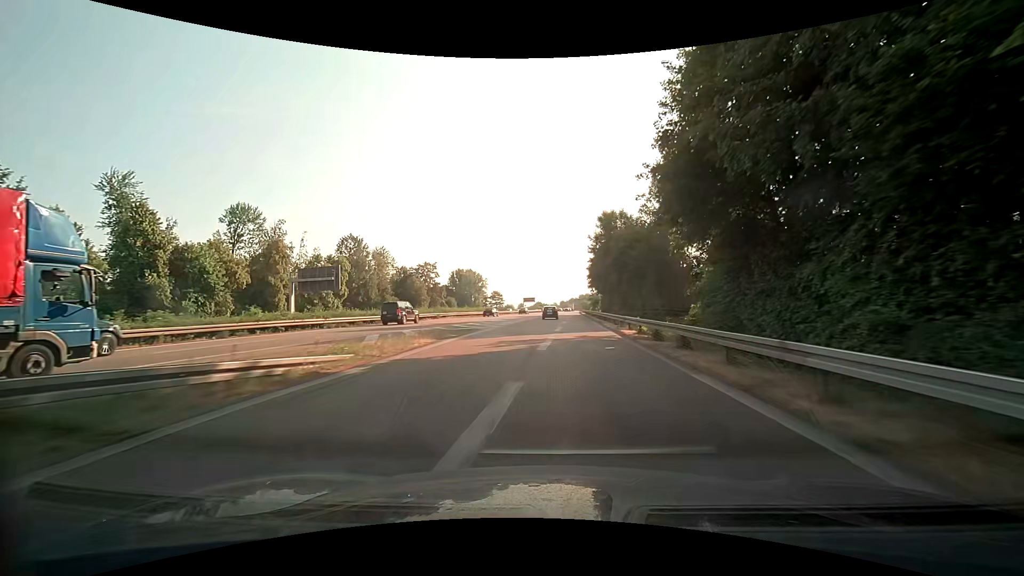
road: motorway_link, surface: asphalt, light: Day
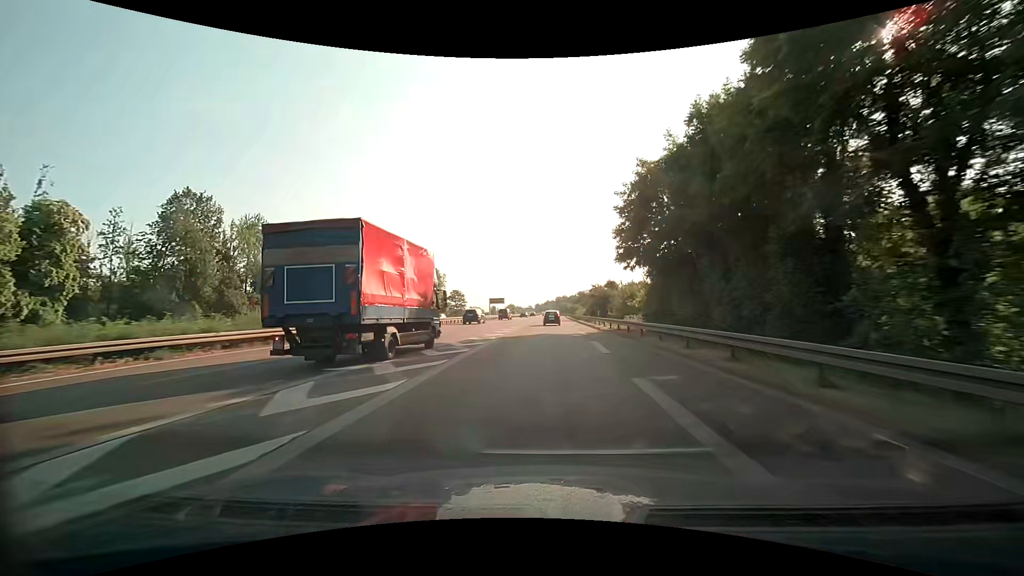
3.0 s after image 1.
(+0.8, +59.2) m; +2°
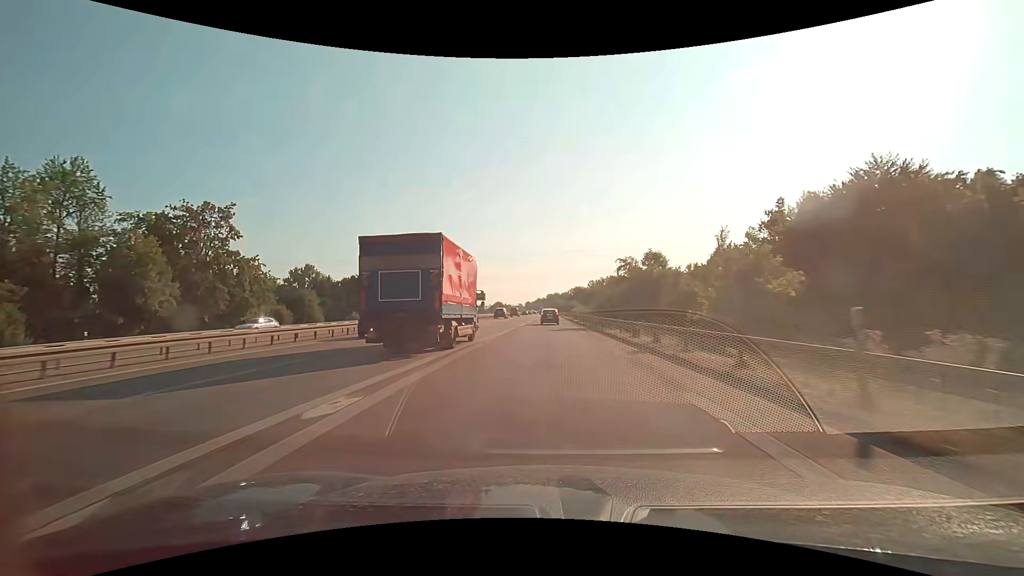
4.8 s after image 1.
(+0.5, +38.2) m; +1°
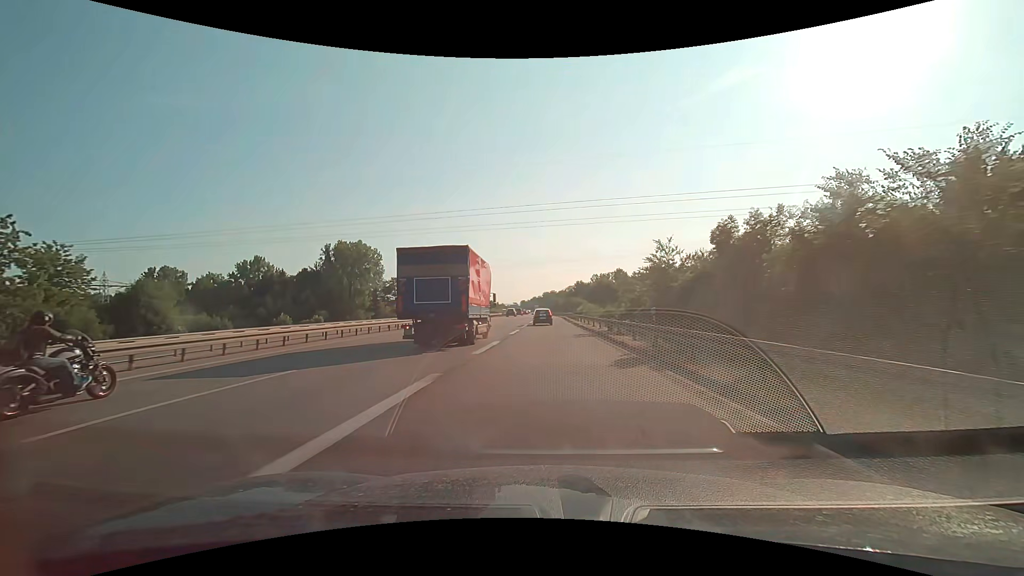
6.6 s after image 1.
(+0.1, +38.5) m; 0°
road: motorway
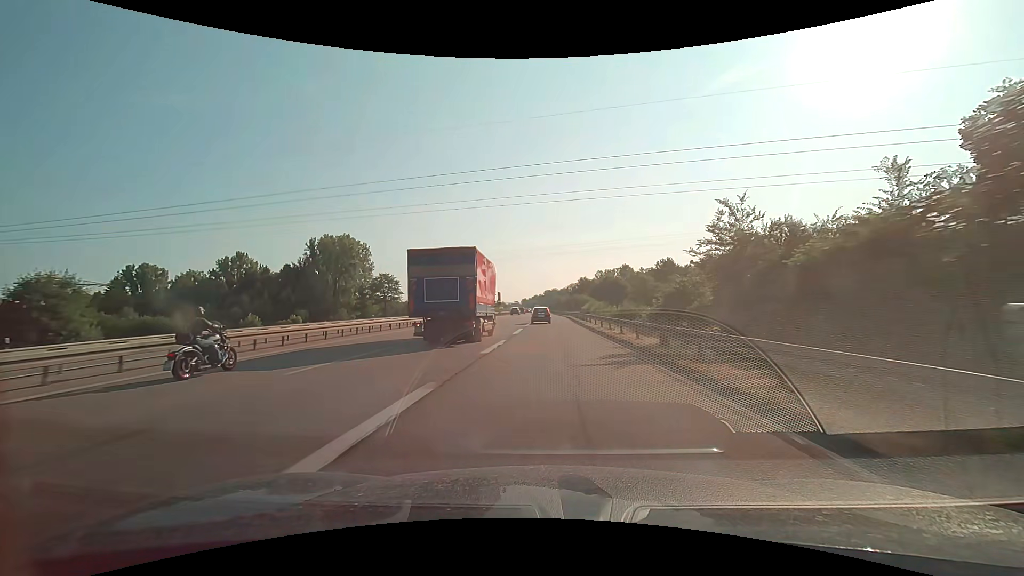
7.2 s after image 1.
(0.0, +12.7) m; 0°
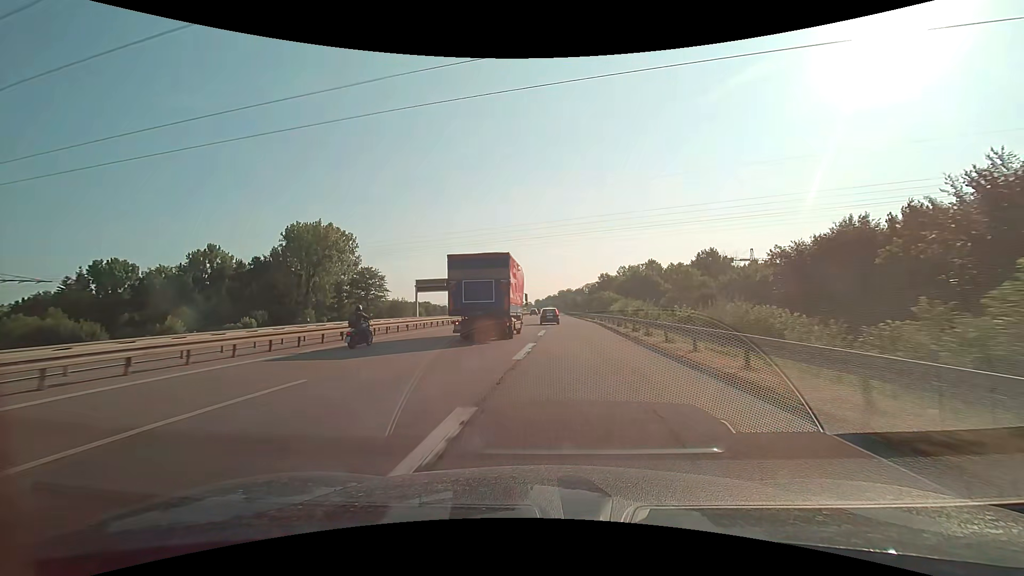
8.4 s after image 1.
(-0.3, +25.4) m; -1°
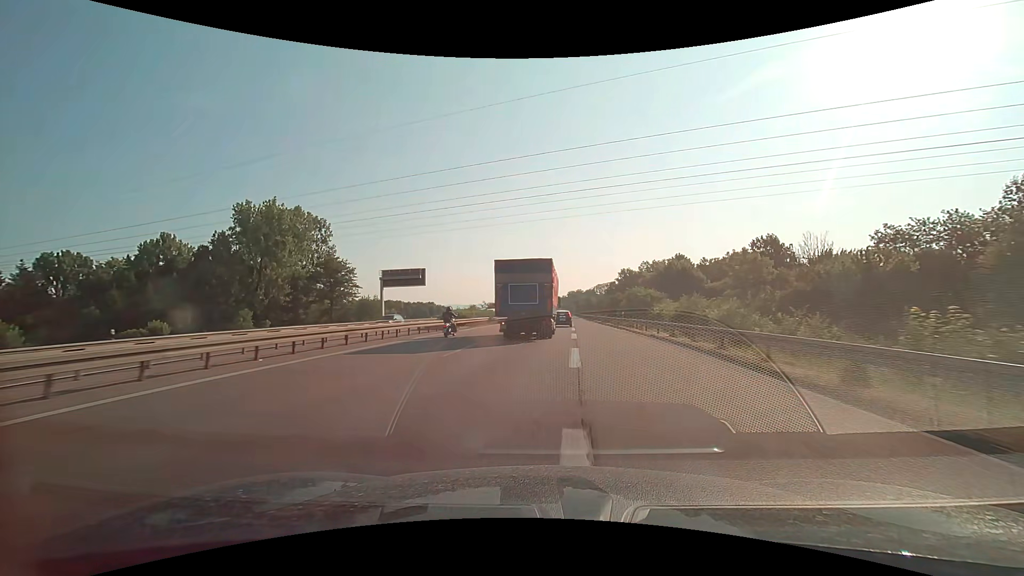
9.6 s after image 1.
(-0.4, +25.4) m; -1°
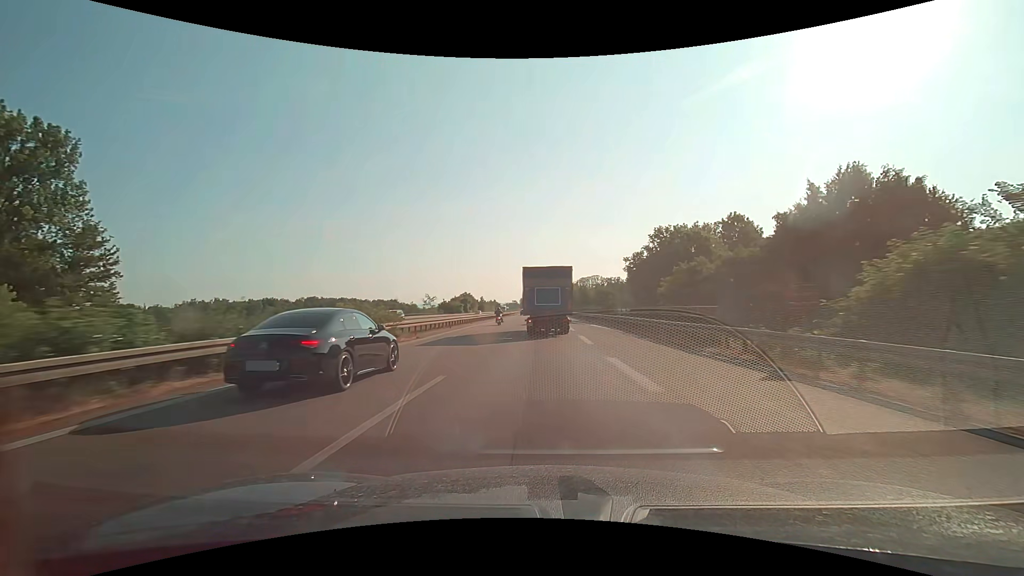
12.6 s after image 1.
(+1.7, +63.9) m; +2°
(0, +10) (0, +20) (0, +30) (0, +40) (0, +50) (0, +60) (0, +70) (0, +80) (0, +90) (-1, +100) m
